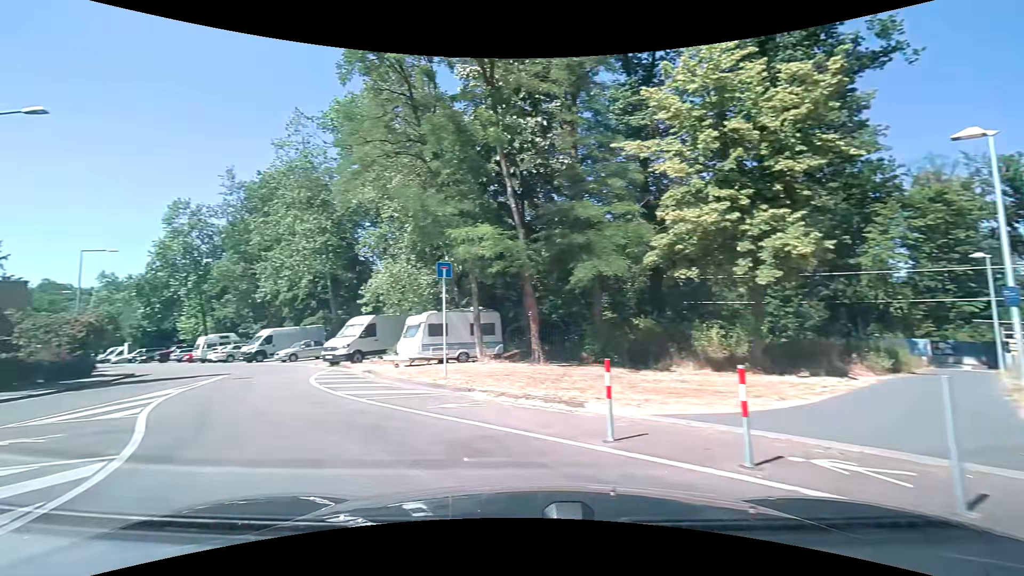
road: residential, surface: asphalt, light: Day
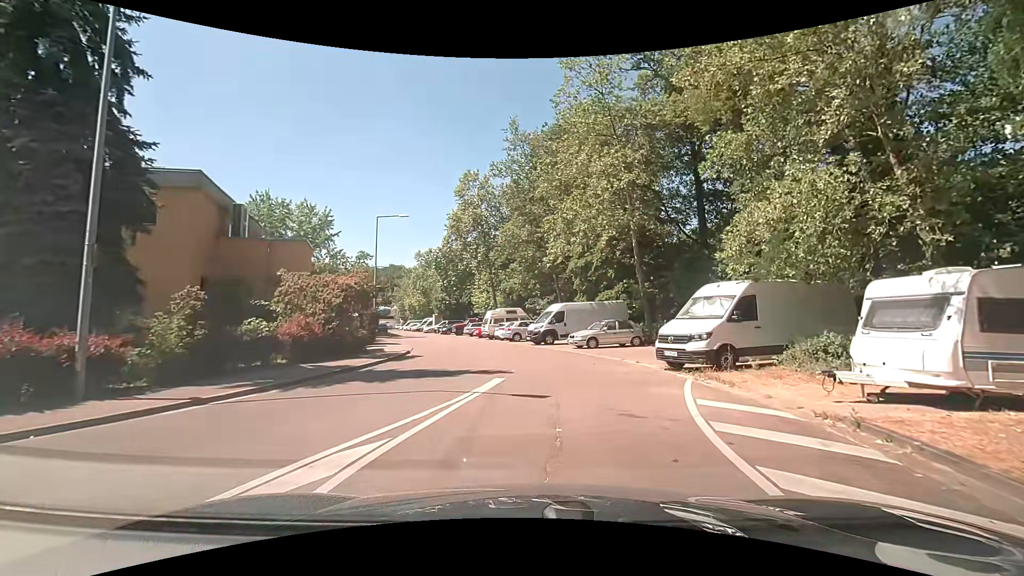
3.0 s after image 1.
(-5.2, +11.7) m; -29°
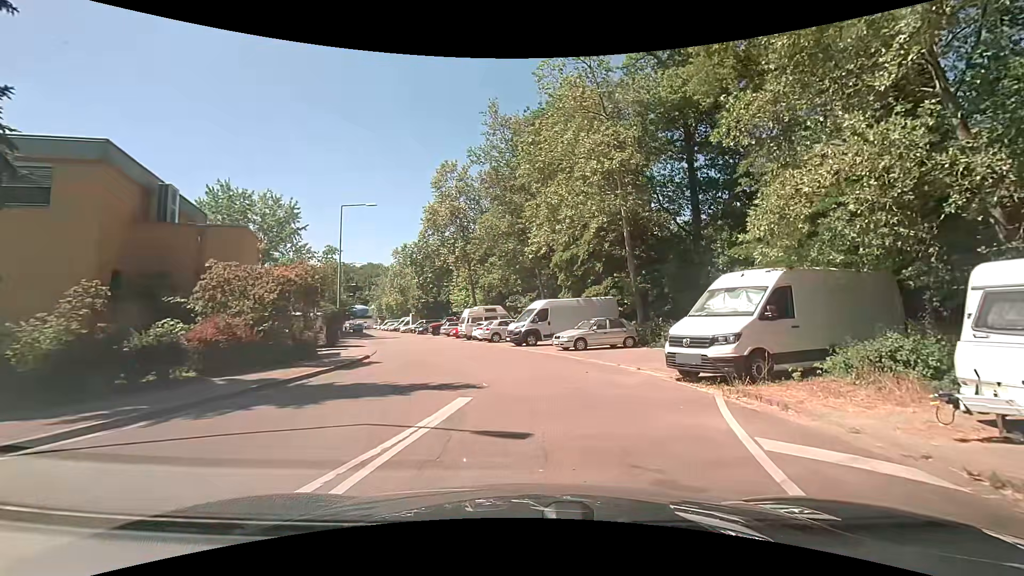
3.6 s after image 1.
(+0.1, +3.1) m; +3°
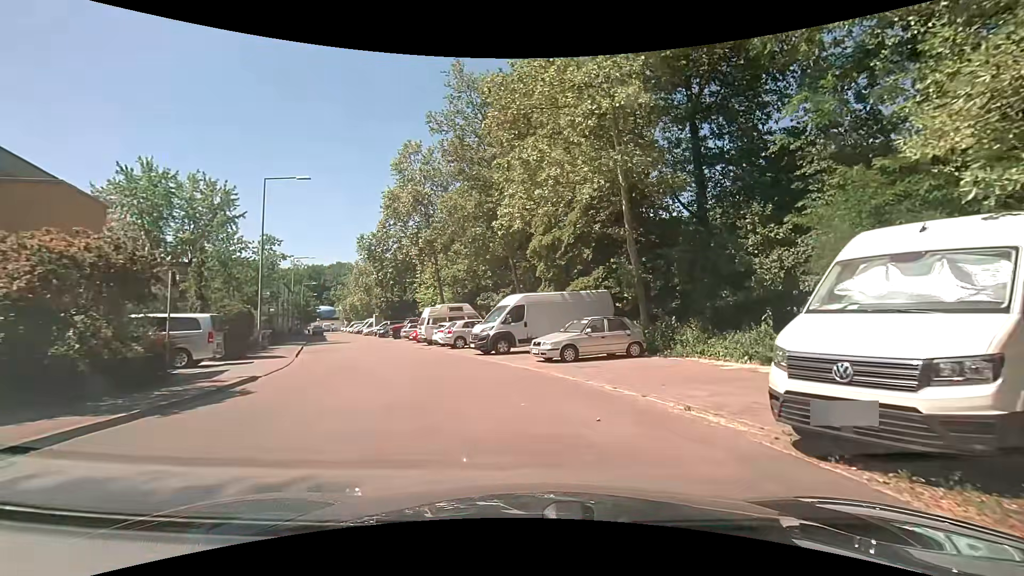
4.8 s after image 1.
(+0.1, +6.2) m; +2°
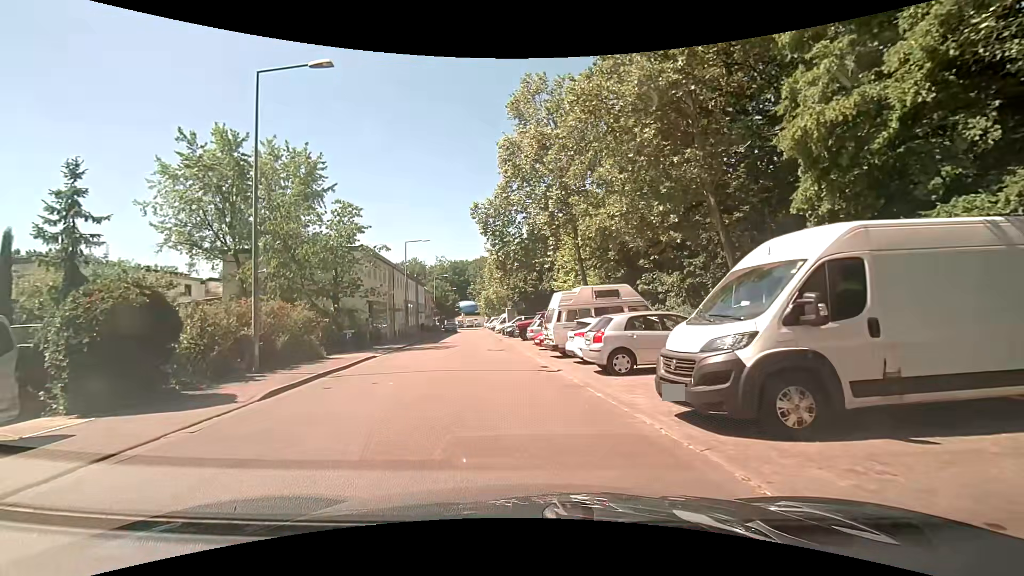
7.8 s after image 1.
(-1.5, +13.7) m; -16°
